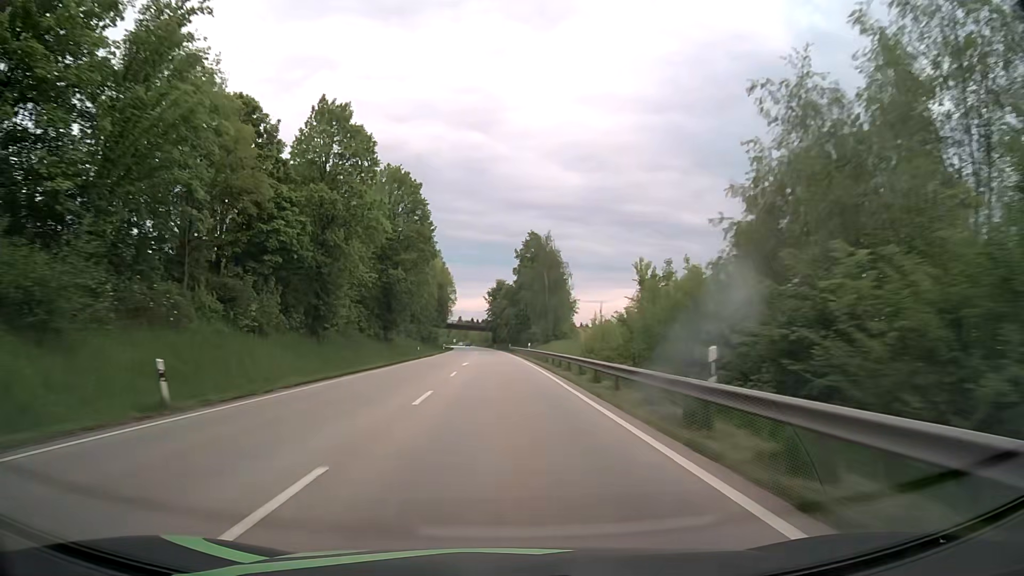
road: primary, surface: asphalt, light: Day
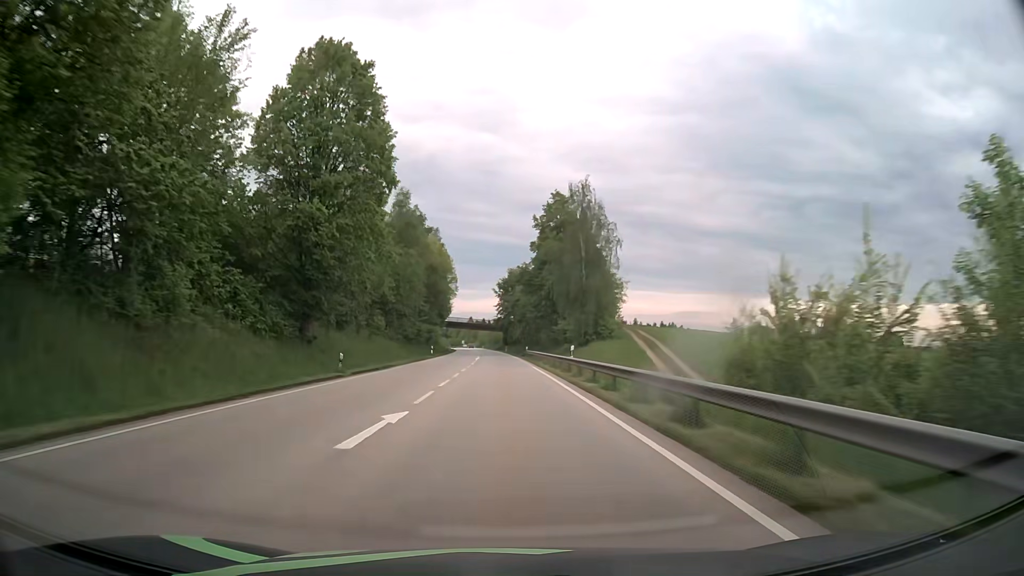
(-0.3, +31.6) m; -1°
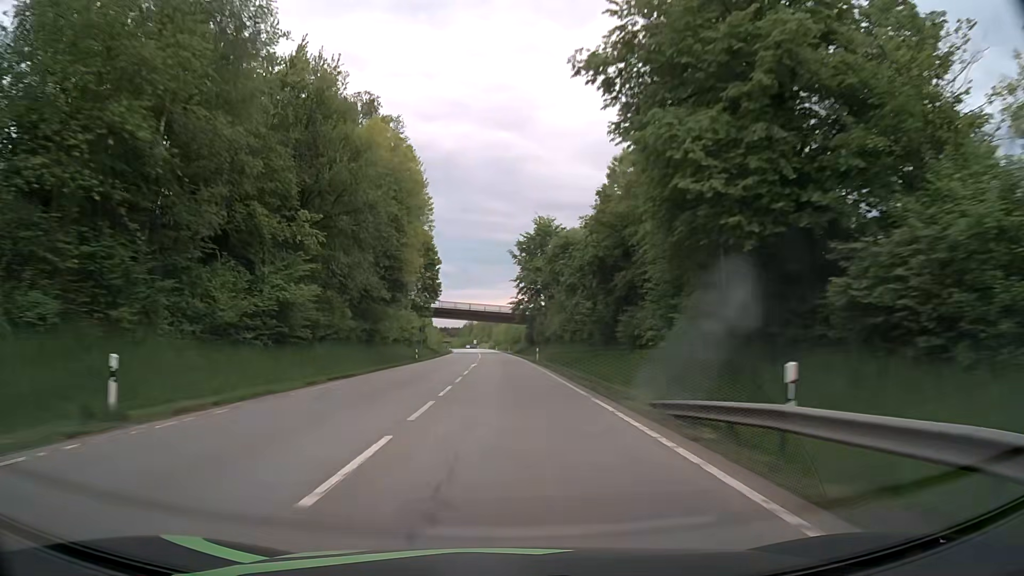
(-0.9, +63.1) m; -1°
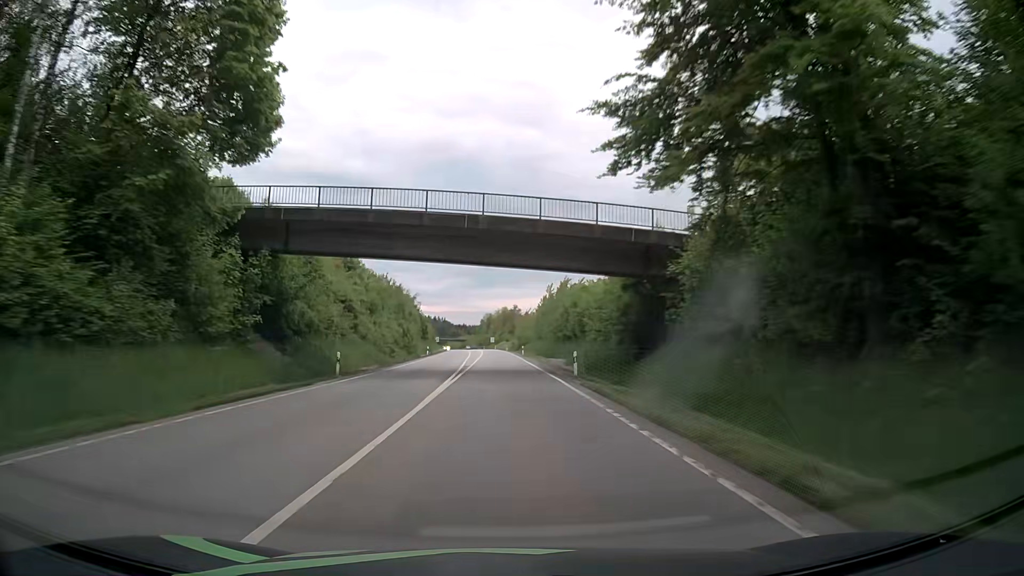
(-1.4, +79.0) m; -2°
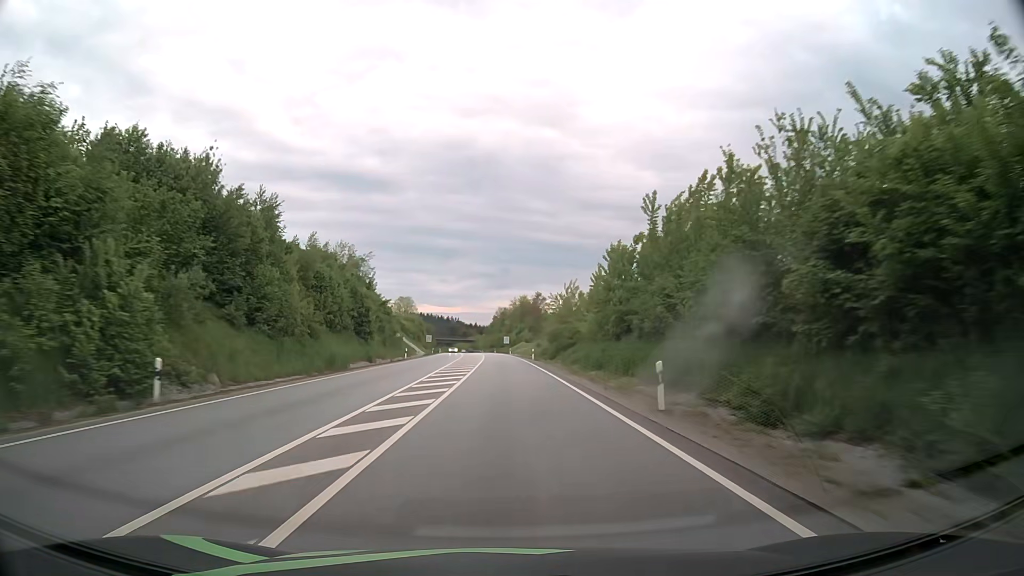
(-1.2, +63.3) m; -1°
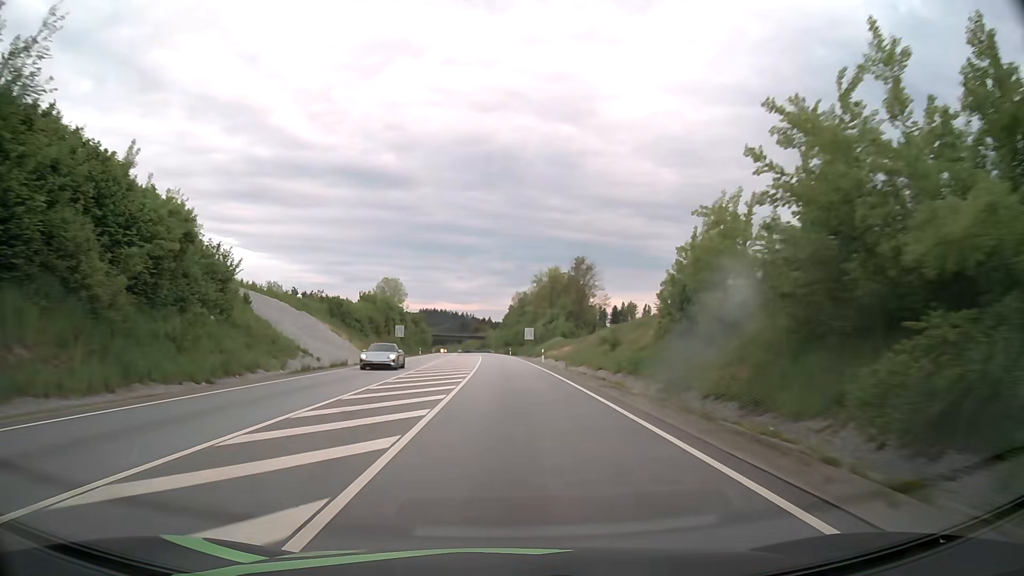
(-0.7, +63.4) m; -1°
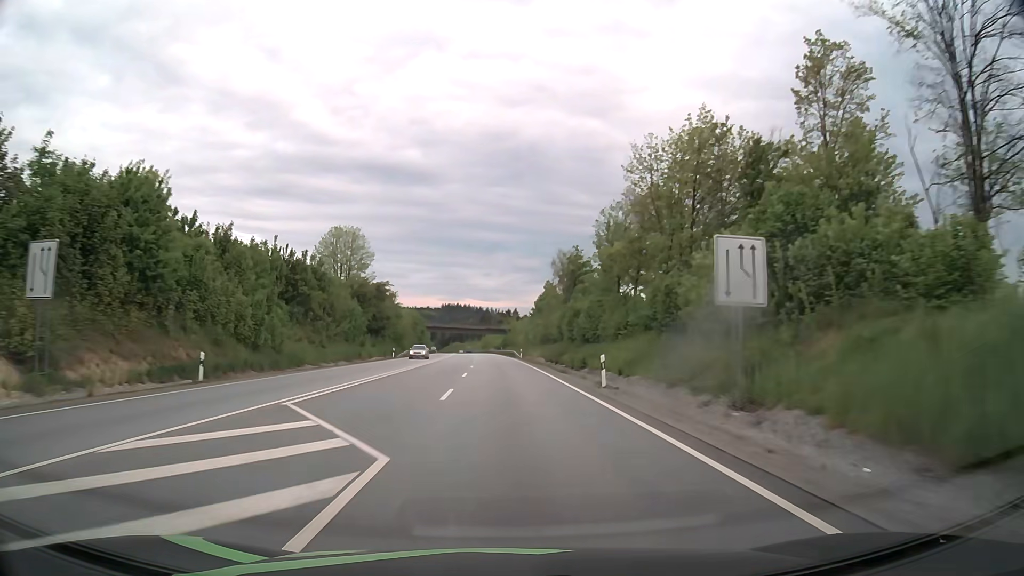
(-1.6, +79.3) m; -2°
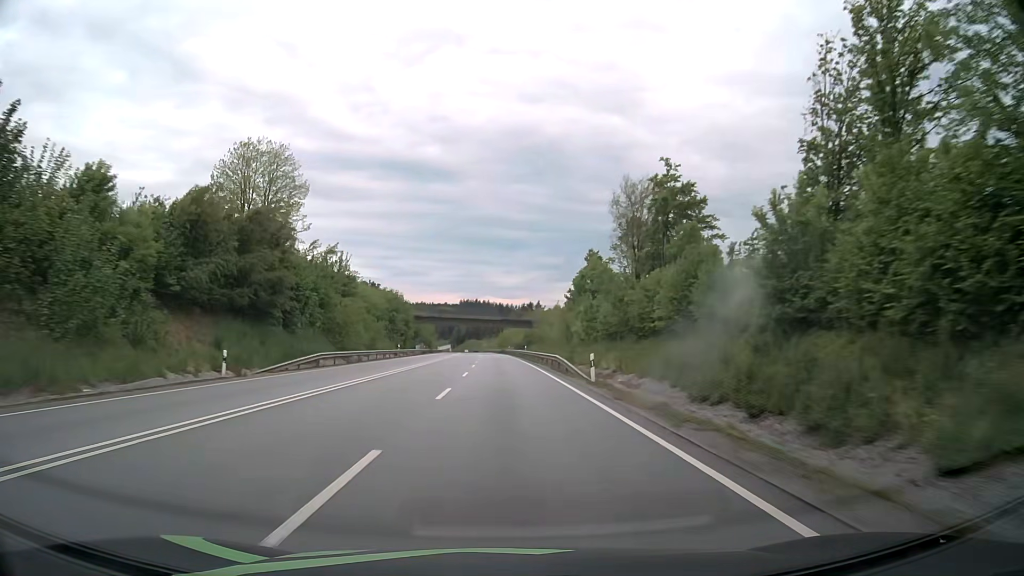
(-0.7, +47.6) m; -2°
(0, +10) (0, +20) (0, +30) (0, +40) (-1, +50) (-1, +60) (-1, +70) (-1, +80) (-2, +90) (-2, +100) m
